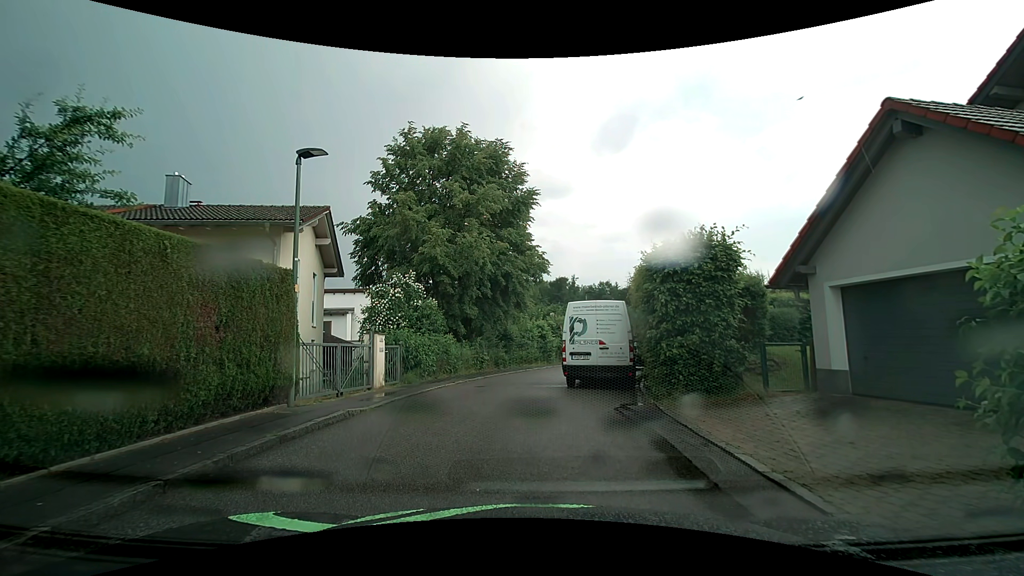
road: residential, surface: asphalt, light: Day
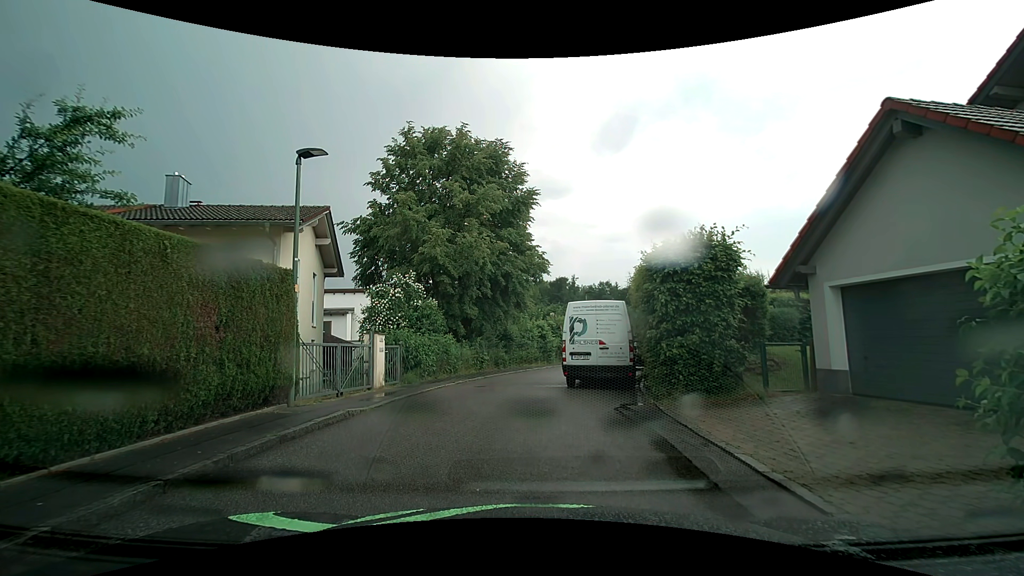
(0.0, 0.0) m; 0°
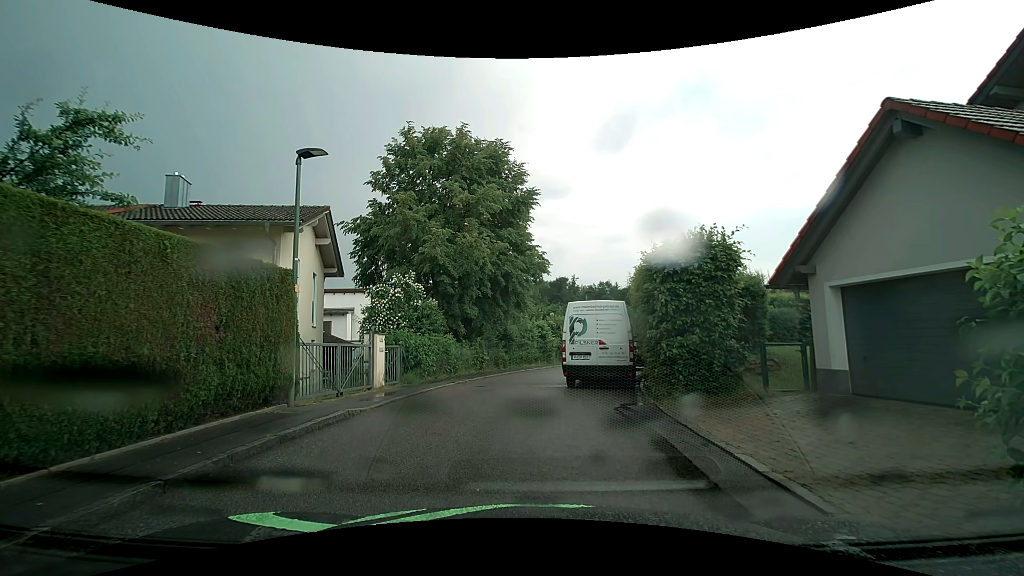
(0.0, 0.0) m; 0°
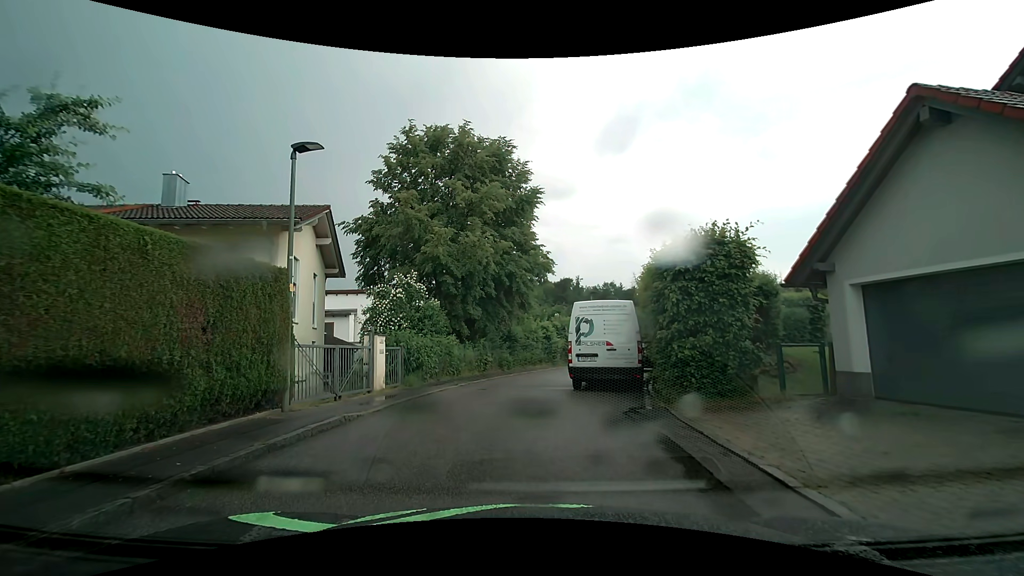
(0.0, +0.4) m; 0°
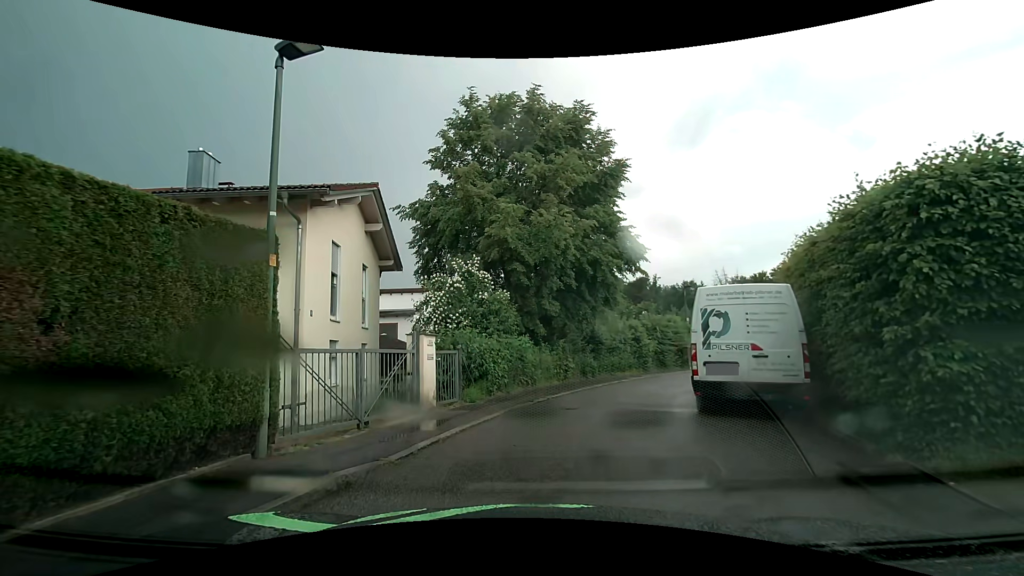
(-0.3, +4.0) m; -10°
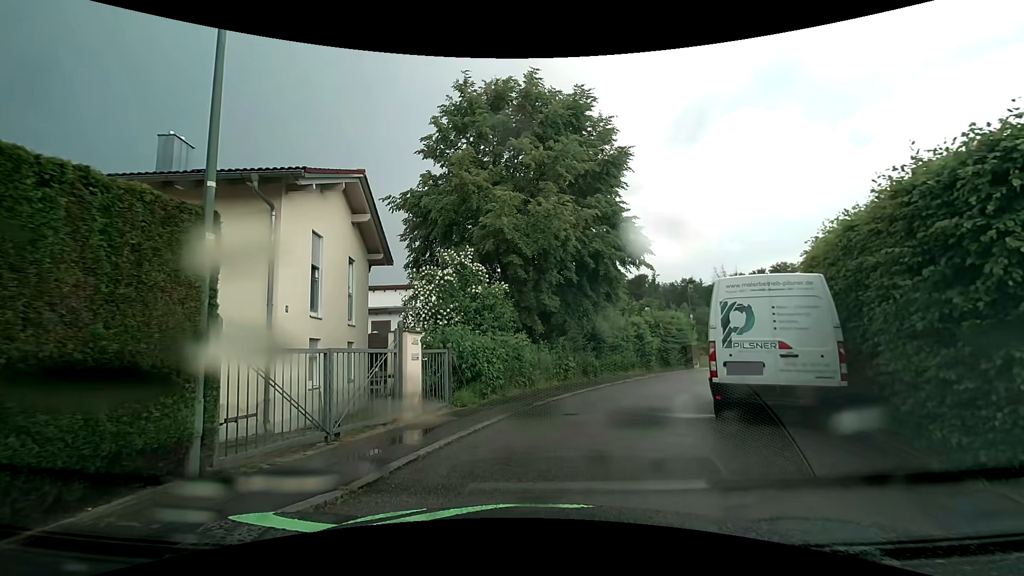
(0.0, +1.1) m; +2°
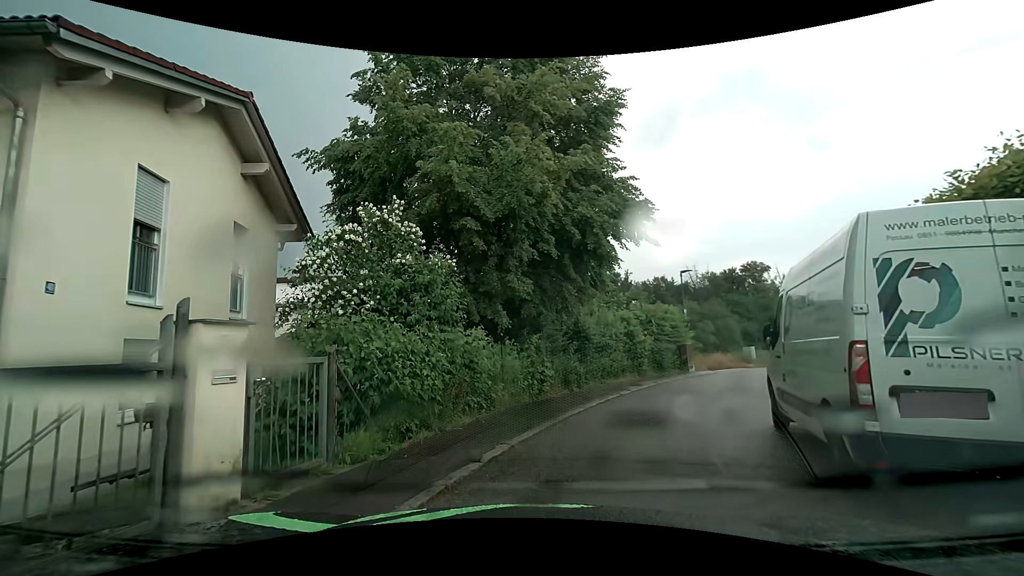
(+0.2, +4.7) m; +4°
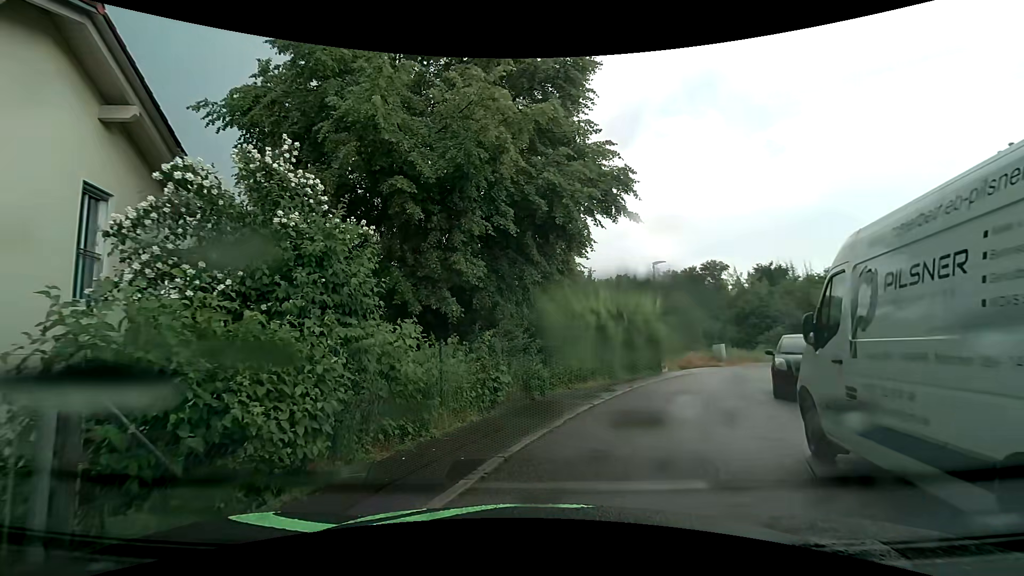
(0.0, +2.6) m; +5°
